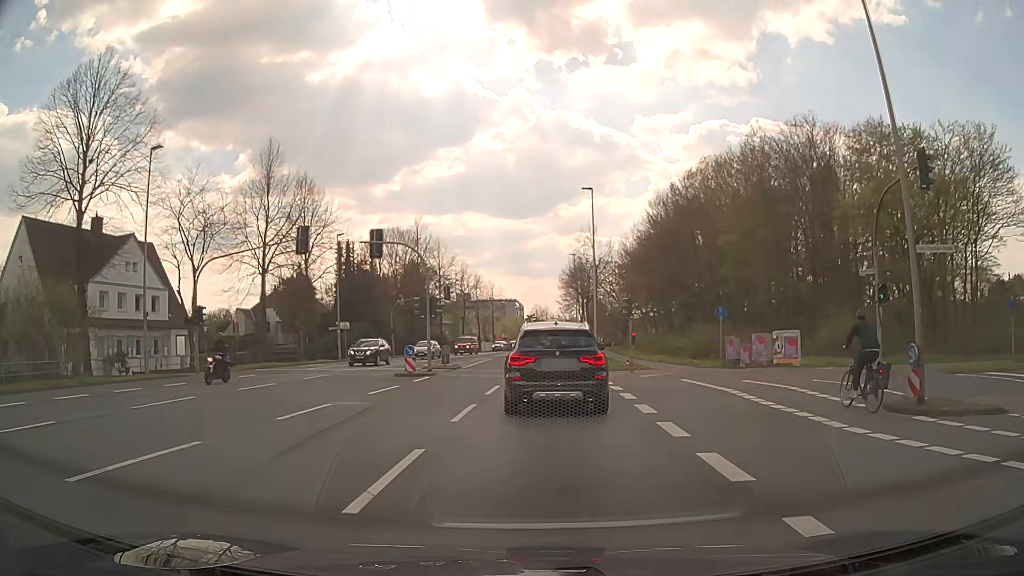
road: secondary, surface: asphalt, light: Day
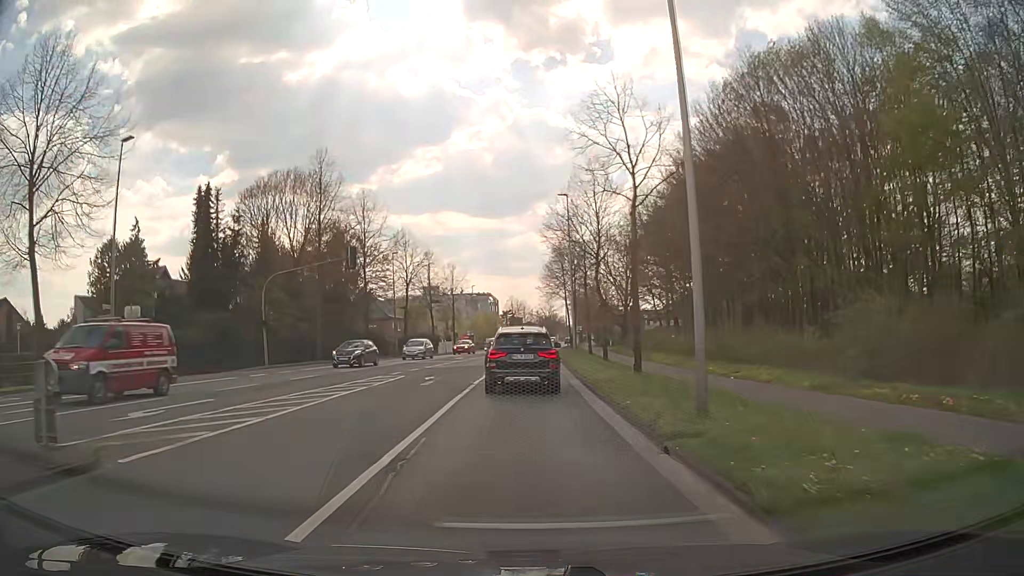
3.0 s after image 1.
(+1.0, +29.5) m; +2°
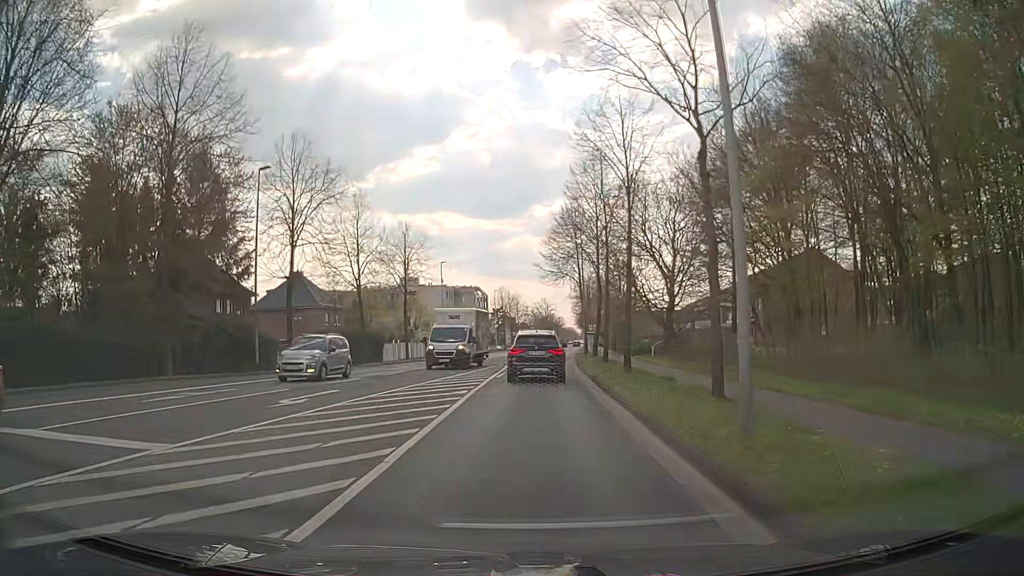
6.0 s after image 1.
(+0.1, +34.2) m; +1°
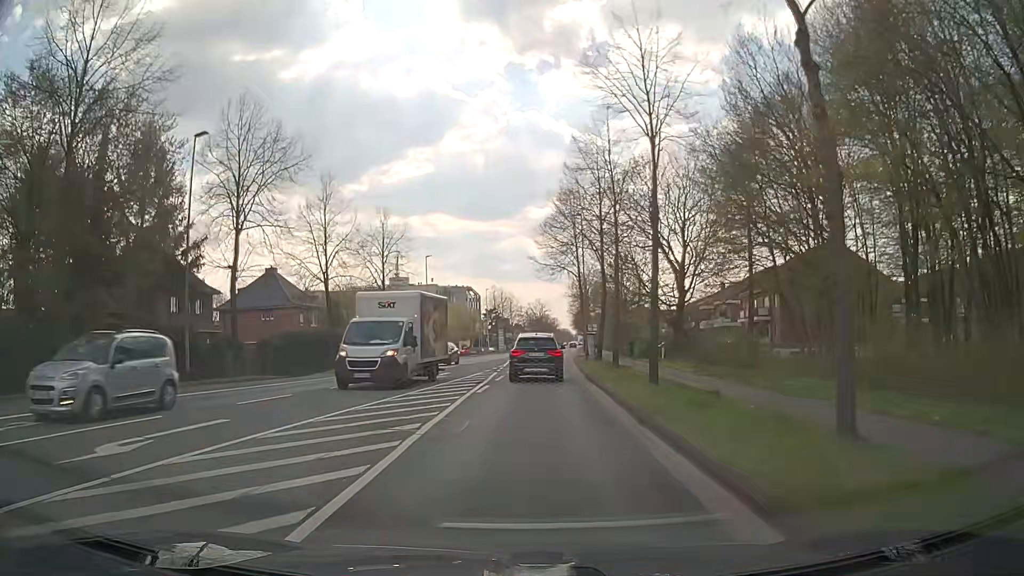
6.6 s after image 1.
(0.0, +6.8) m; +1°
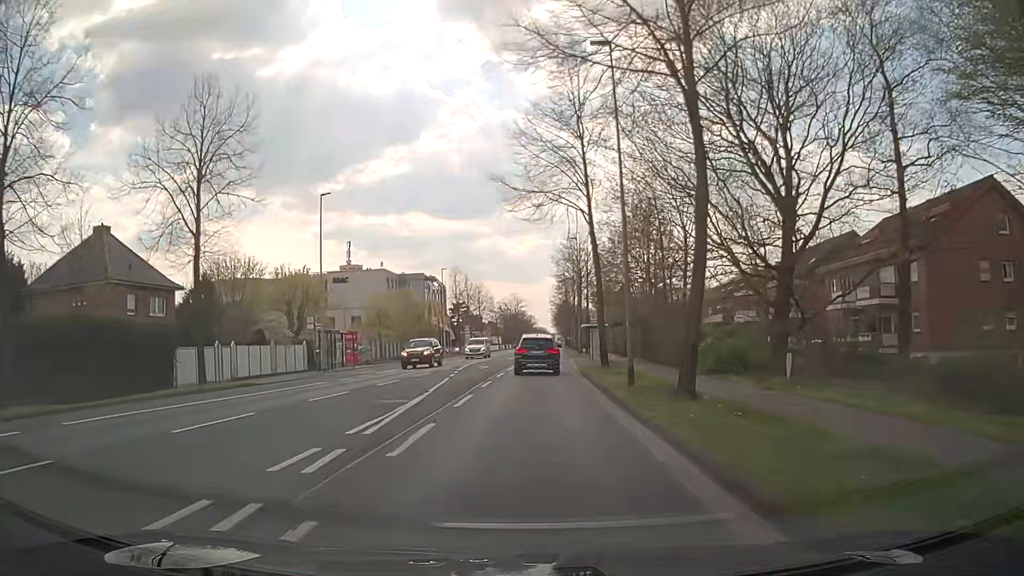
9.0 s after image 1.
(+0.2, +28.8) m; +1°
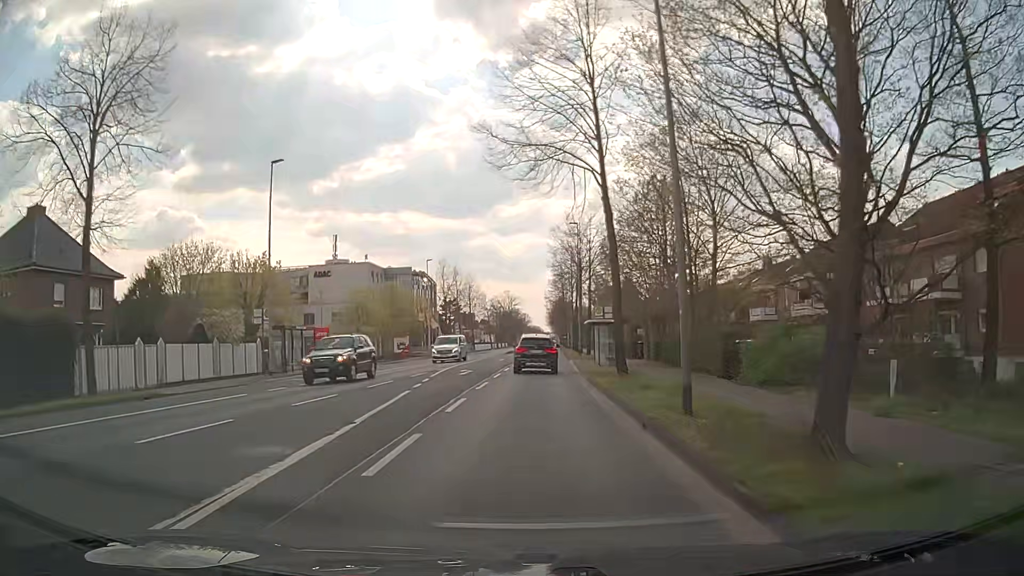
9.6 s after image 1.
(0.0, +7.4) m; 0°
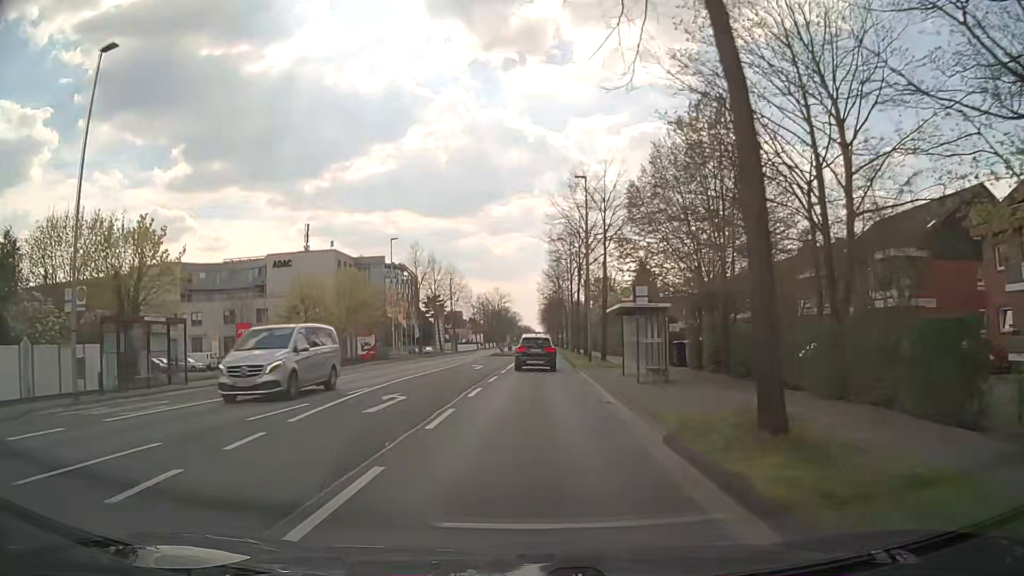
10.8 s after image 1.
(+0.2, +15.0) m; +1°
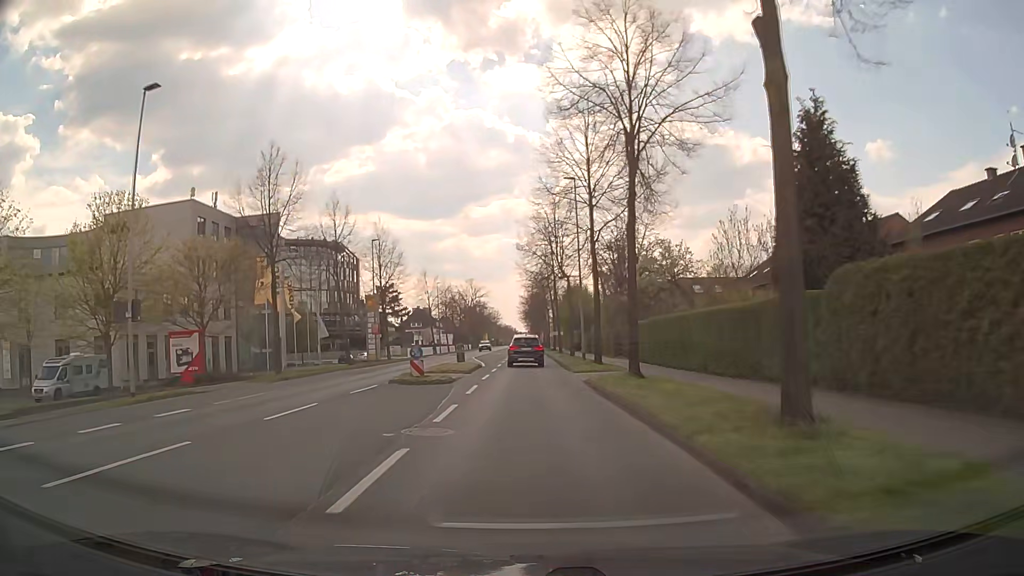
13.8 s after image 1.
(+0.7, +37.9) m; +2°
(0, +10) (0, +20) (0, +30) (0, +40) (0, +50) (0, +60) (0, +70) (0, +80) (0, +90) (0, +100) m
